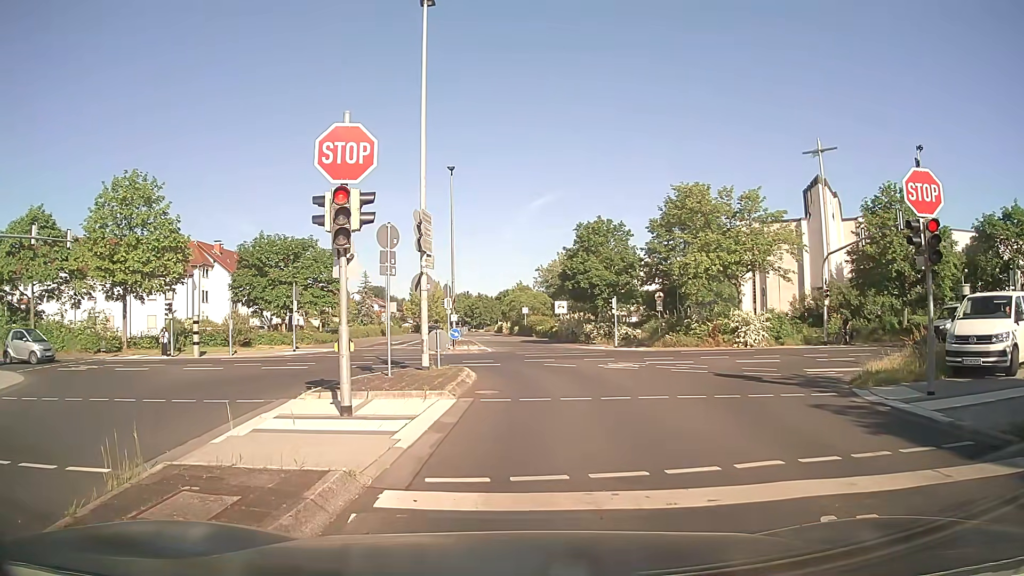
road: residential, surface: asphalt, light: Day
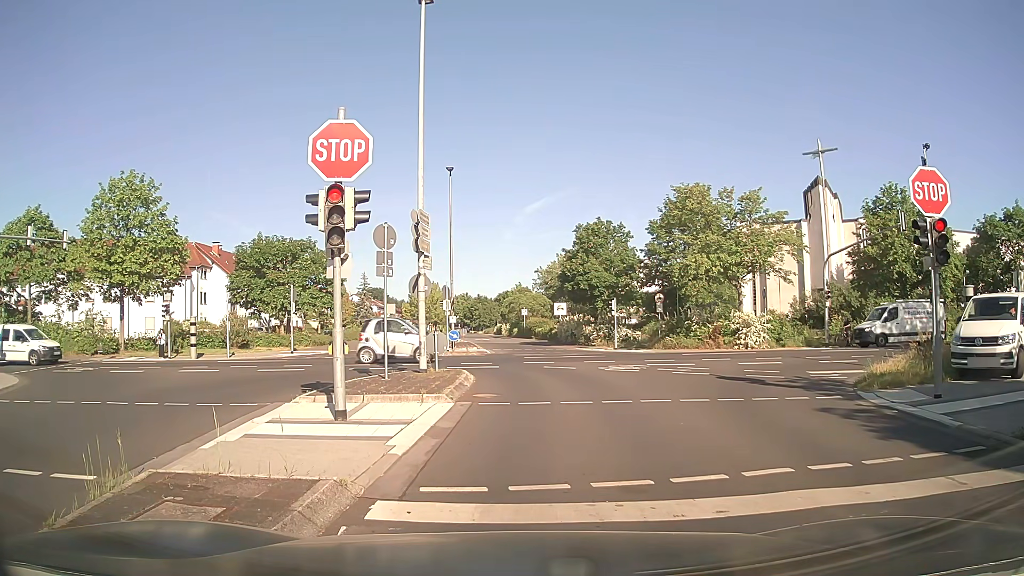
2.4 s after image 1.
(0.0, +0.3) m; 0°
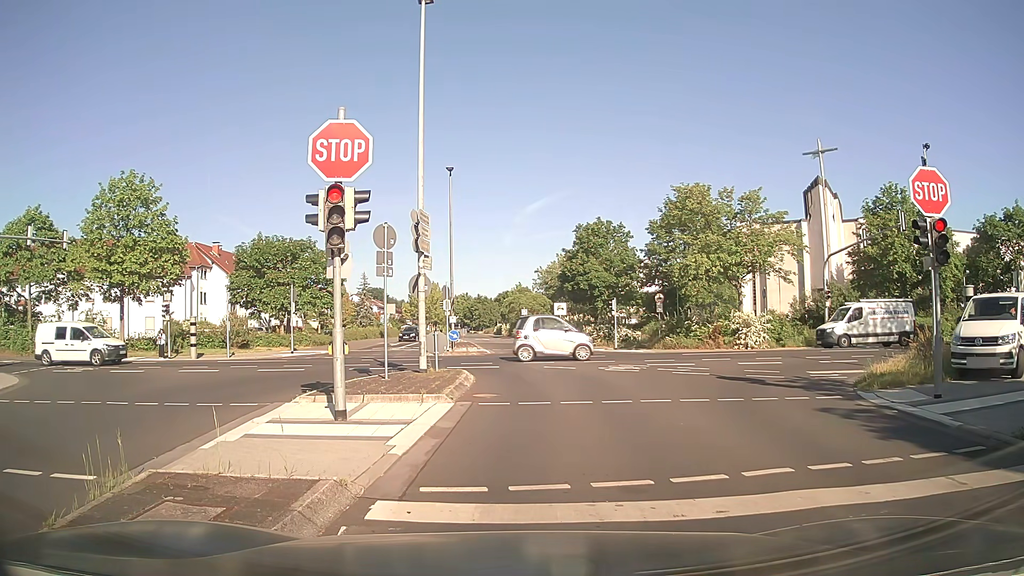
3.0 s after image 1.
(0.0, 0.0) m; 0°
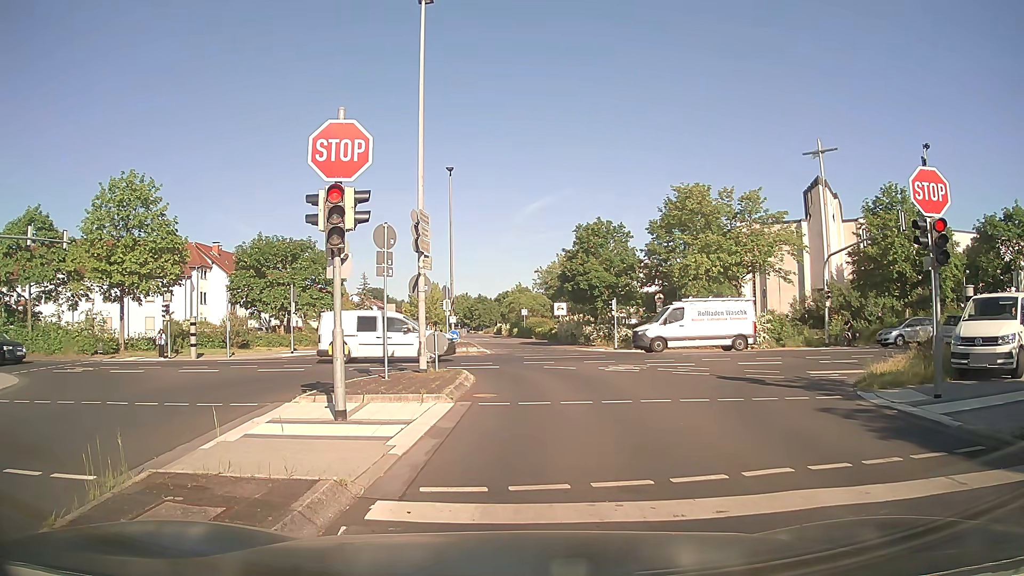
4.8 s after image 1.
(0.0, 0.0) m; 0°
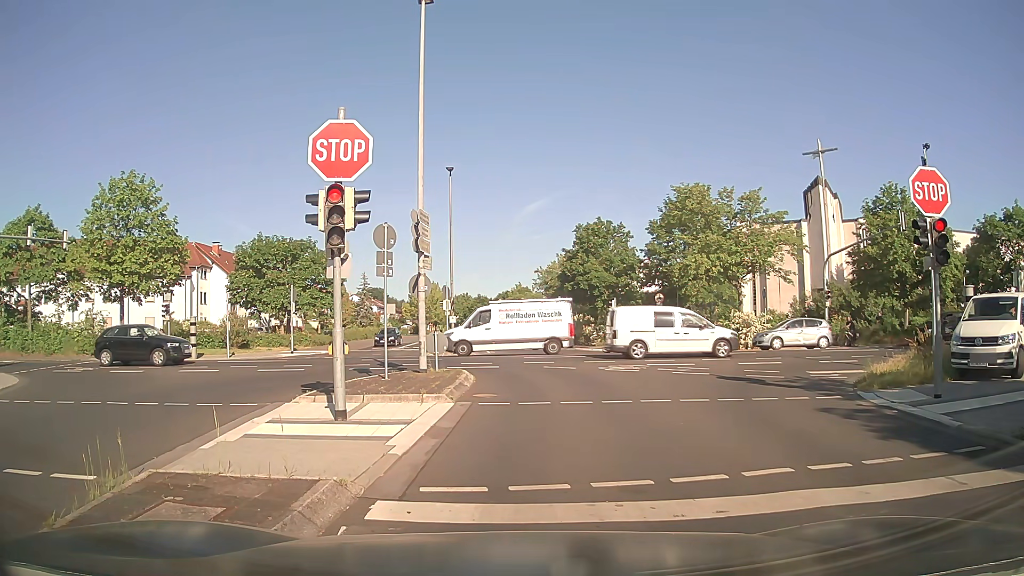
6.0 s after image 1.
(0.0, 0.0) m; 0°
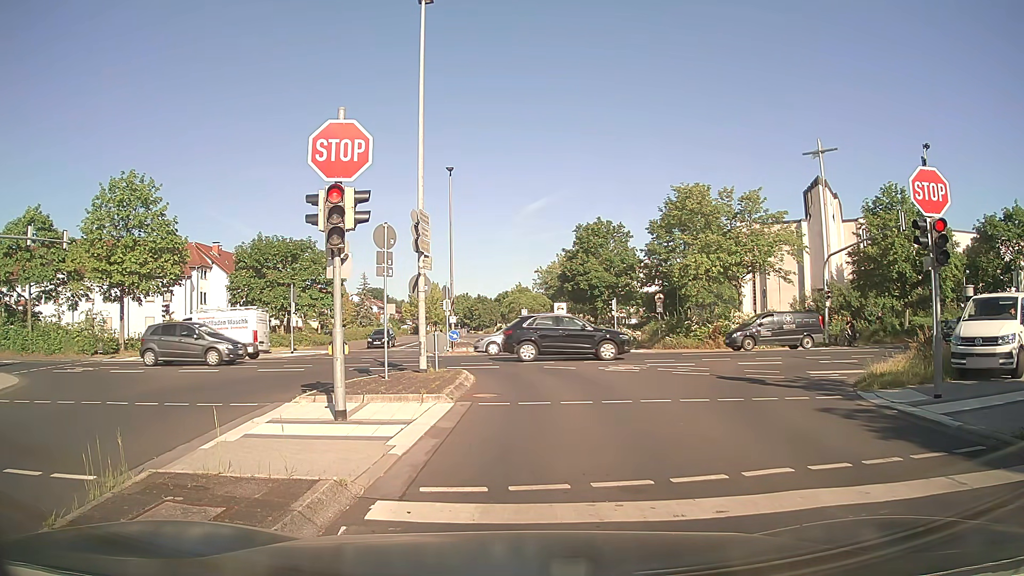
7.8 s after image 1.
(0.0, 0.0) m; 0°
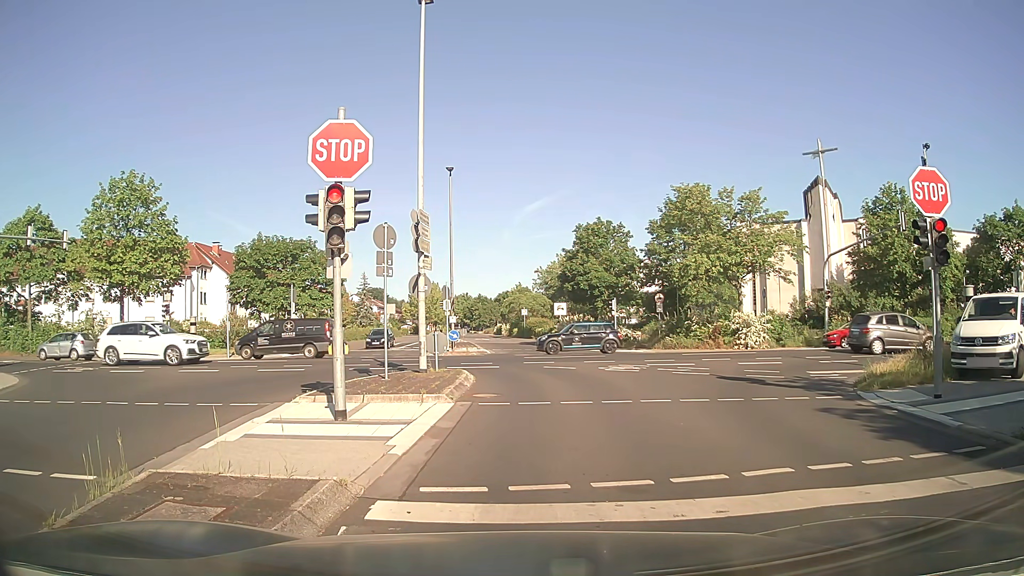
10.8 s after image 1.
(0.0, 0.0) m; 0°
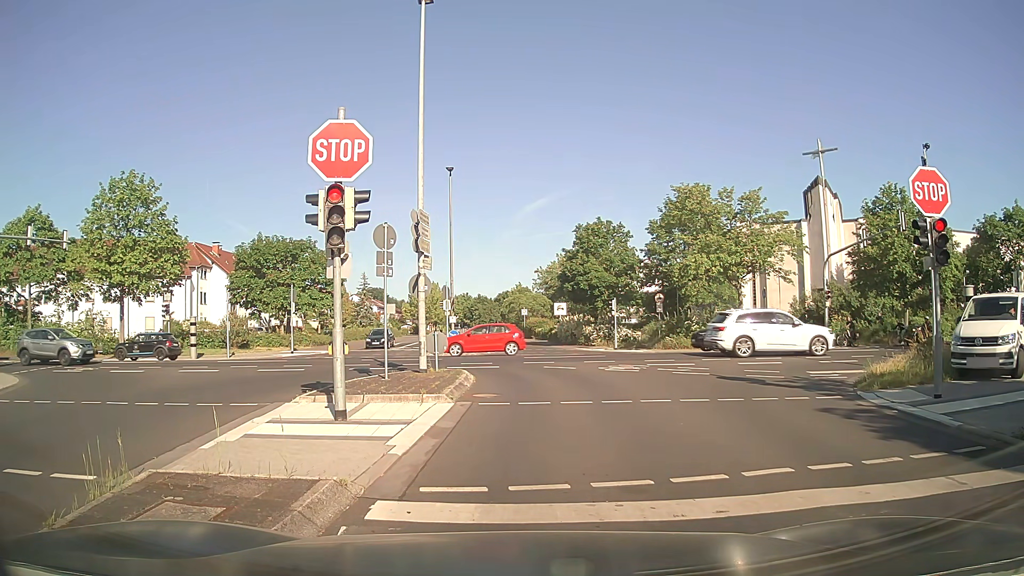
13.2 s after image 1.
(0.0, 0.0) m; 0°
(0, +10) (0, +20) (-5, +28) (-14, +32) (-24, +33) (-34, +33) (-44, +32) (-54, +32) (-64, +31) (-74, +30) m
